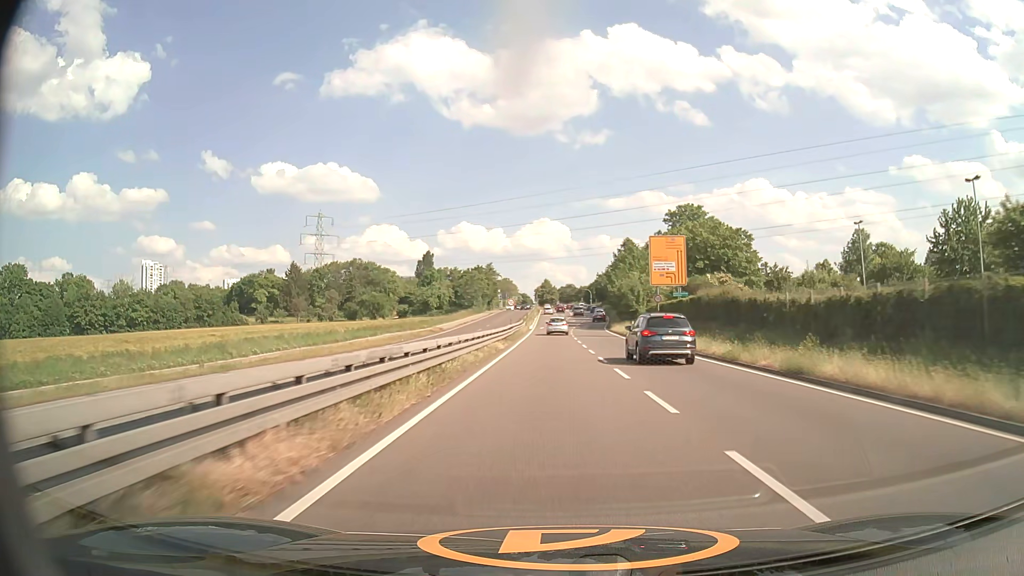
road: primary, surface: asphalt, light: Day
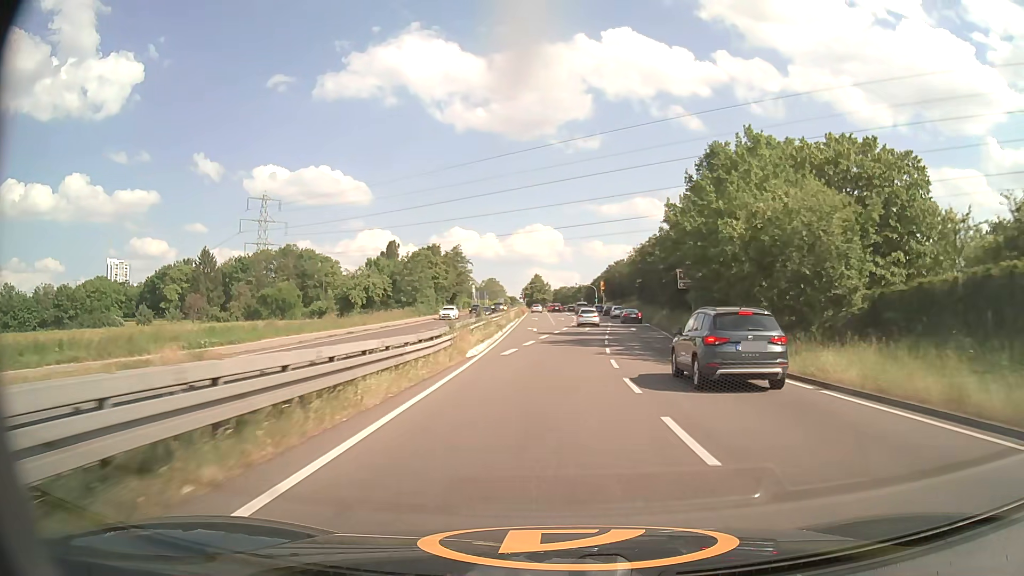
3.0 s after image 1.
(0.0, +51.0) m; 0°
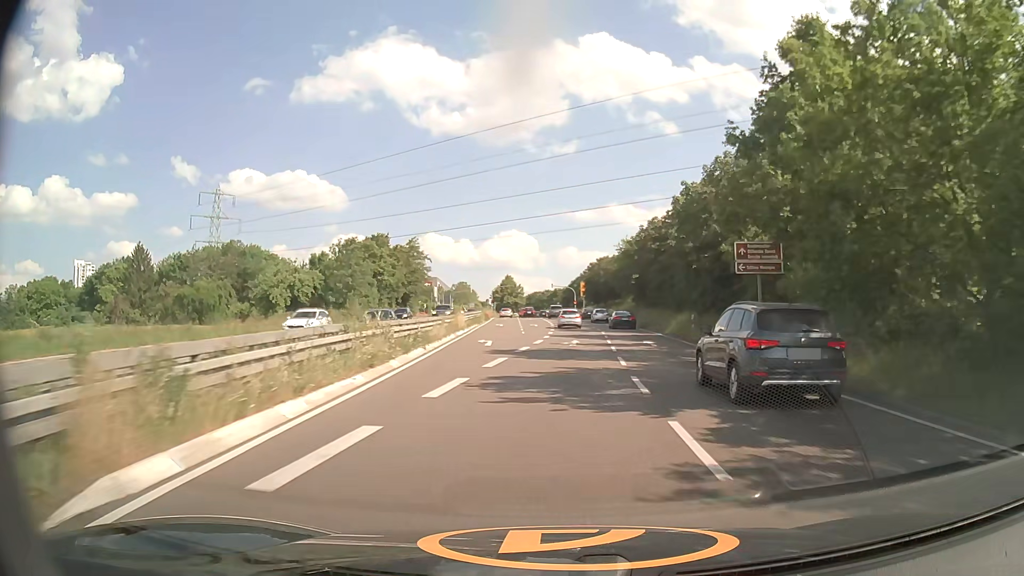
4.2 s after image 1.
(+0.3, +18.5) m; +2°
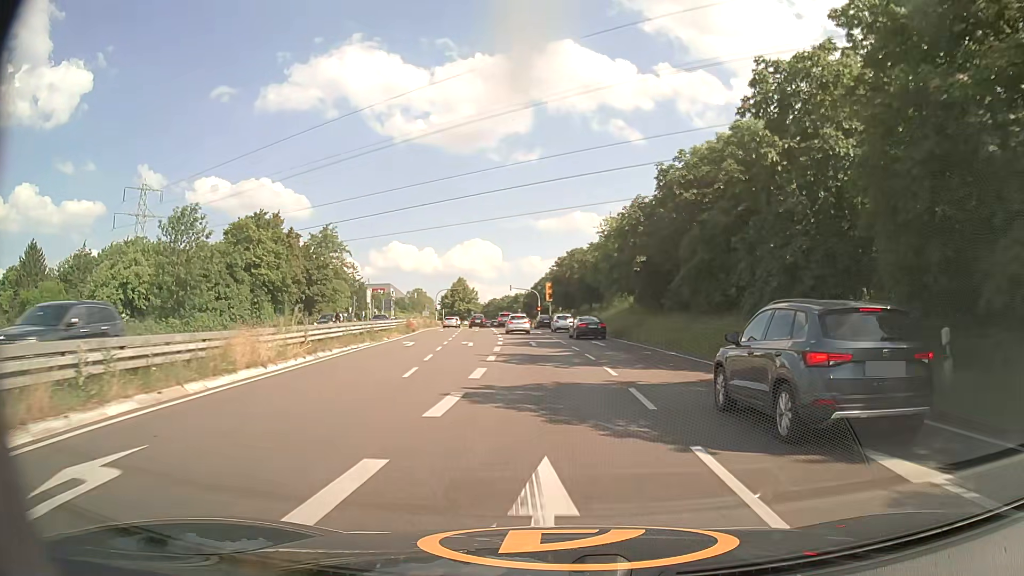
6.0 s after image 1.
(+0.8, +25.1) m; +3°
